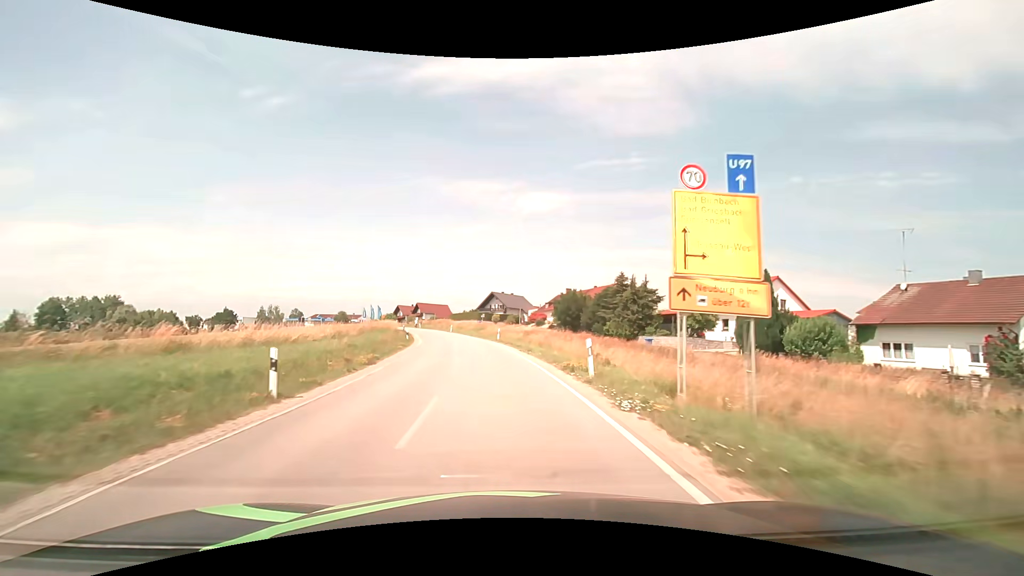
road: secondary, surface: asphalt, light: Day
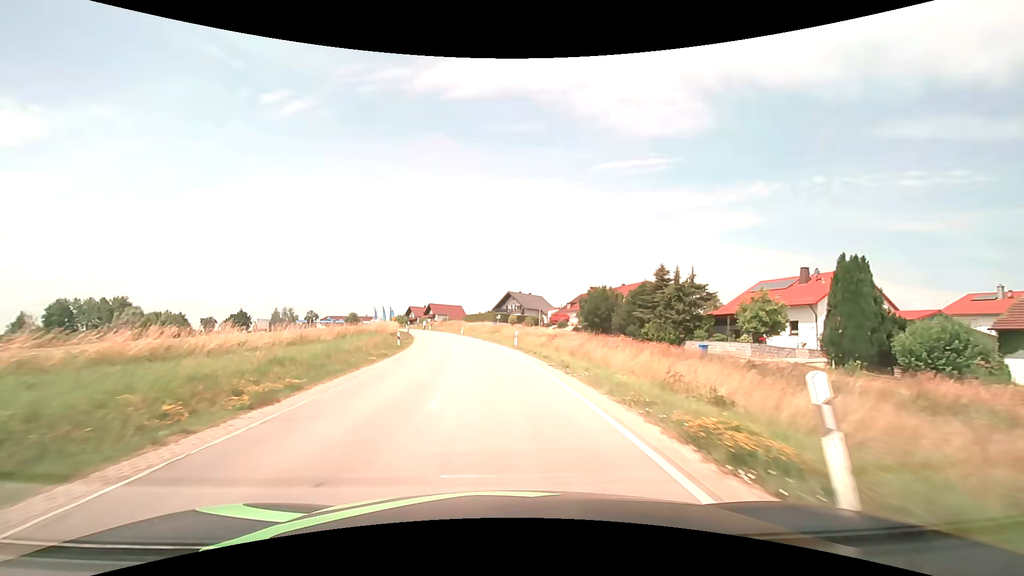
(-0.2, +9.3) m; -2°
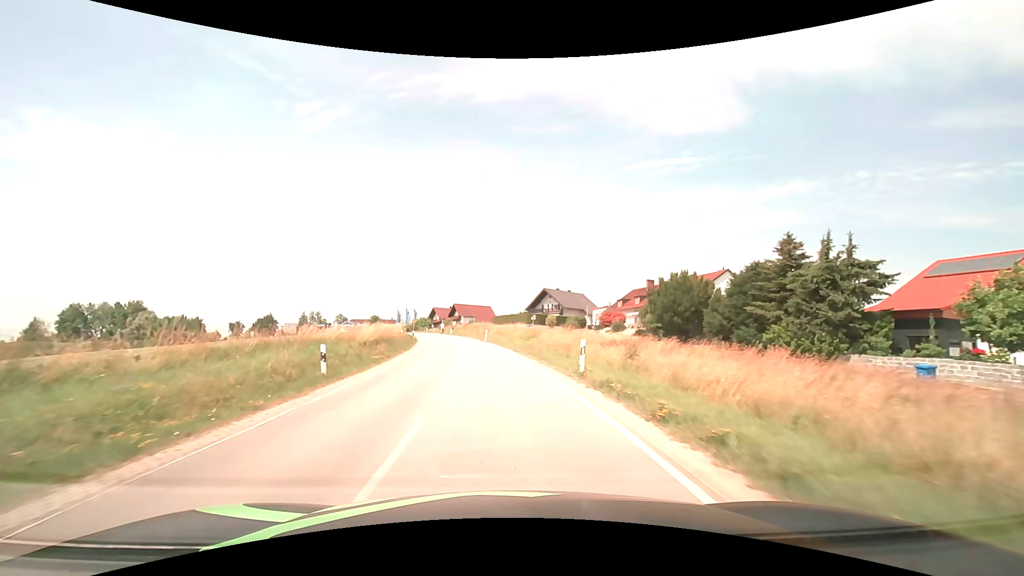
(-0.5, +17.4) m; -4°
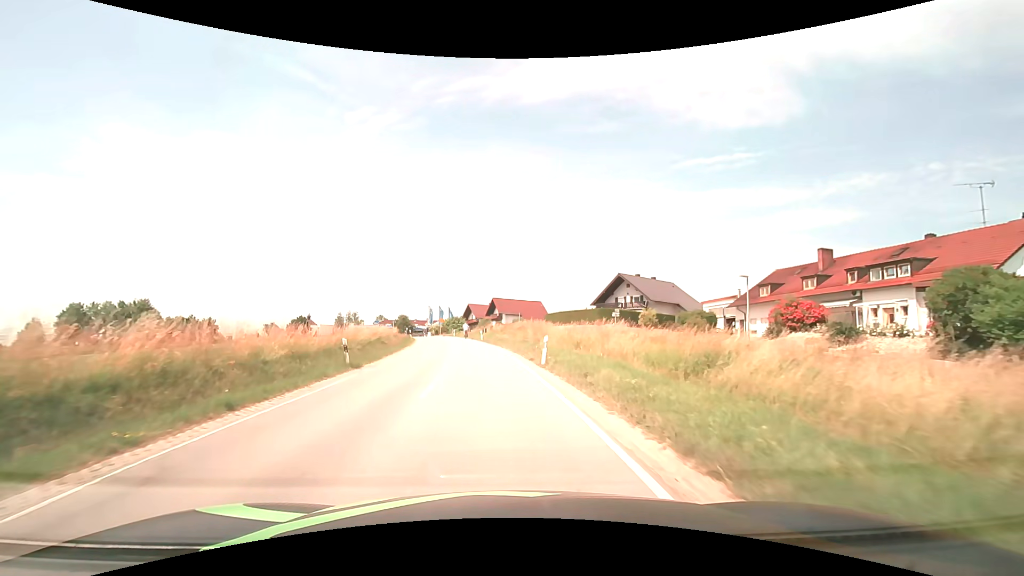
(-1.5, +30.7) m; -5°
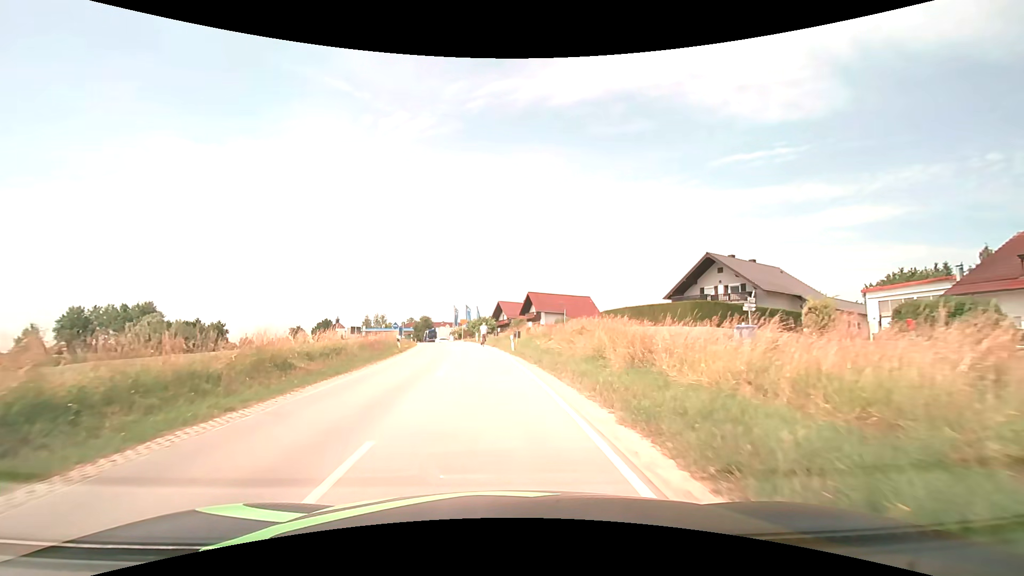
(-0.7, +20.2) m; -4°
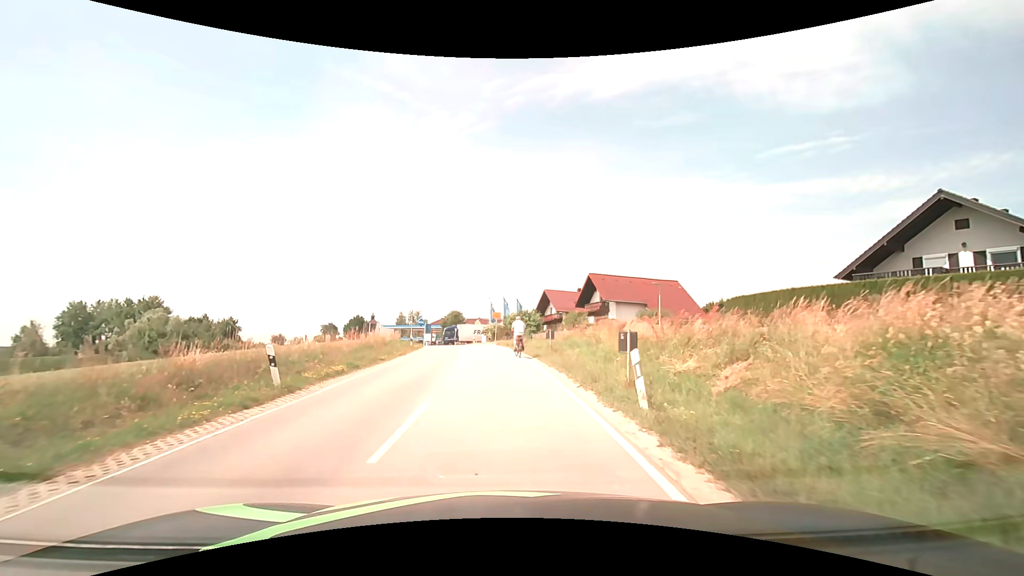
(-0.9, +21.8) m; -5°
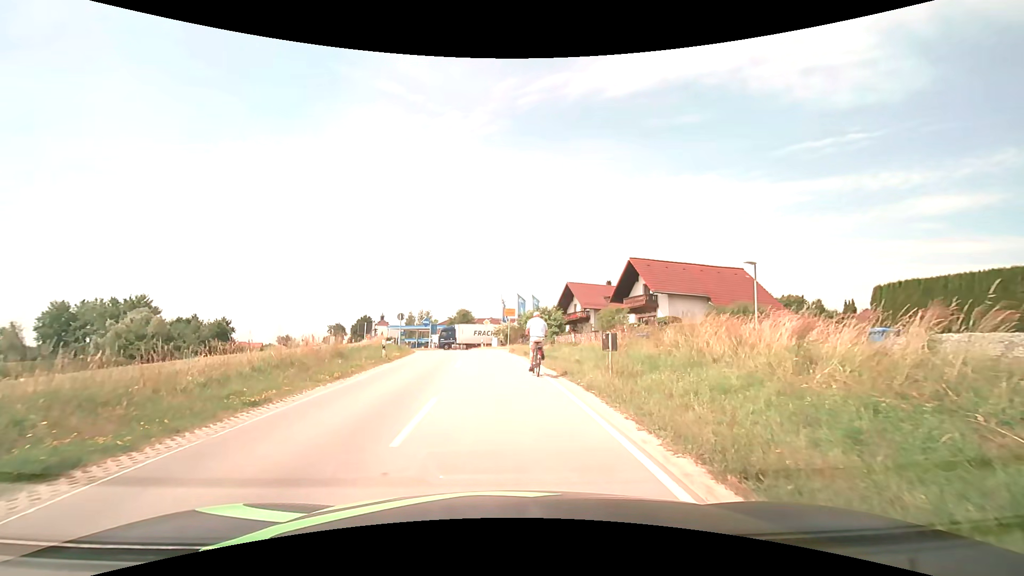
(-0.1, +11.4) m; -2°
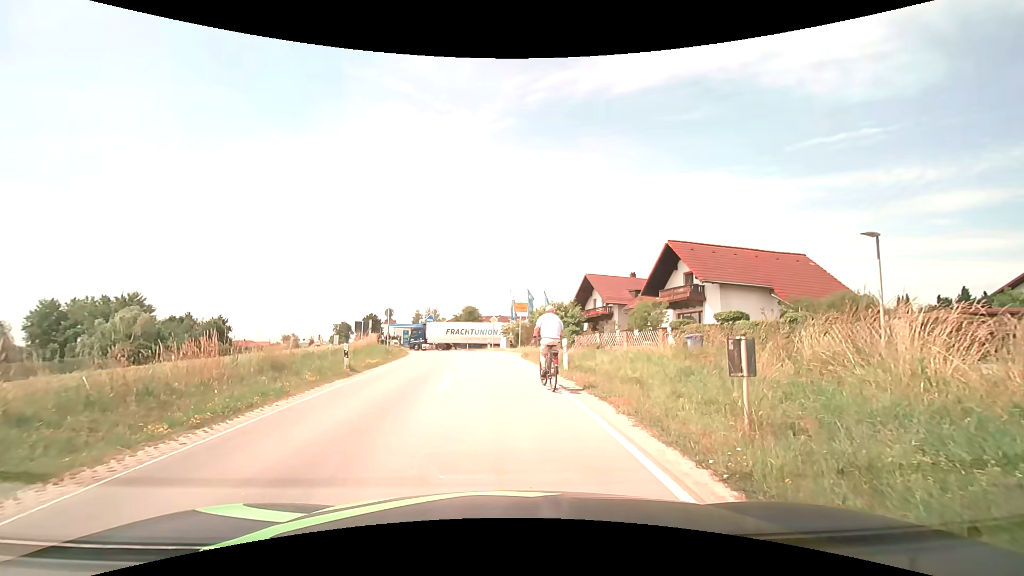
(0.0, +6.8) m; -1°
(0, +10) (0, +20) (-1, +30) (-2, +40) (-4, +50) (-6, +59) (-9, +69) (-12, +79) (-16, +88) (-20, +97) m
